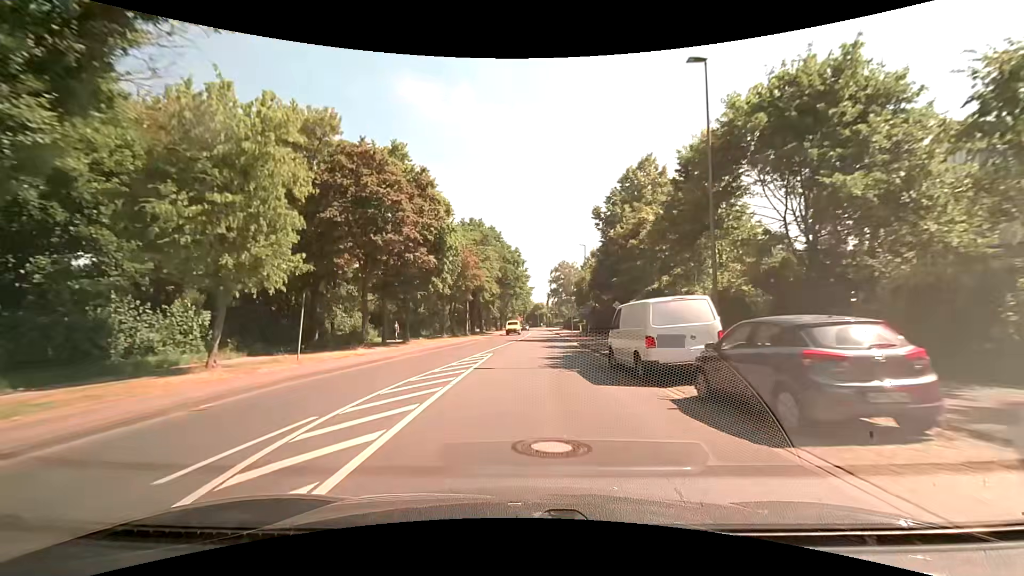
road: tertiary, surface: asphalt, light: Day
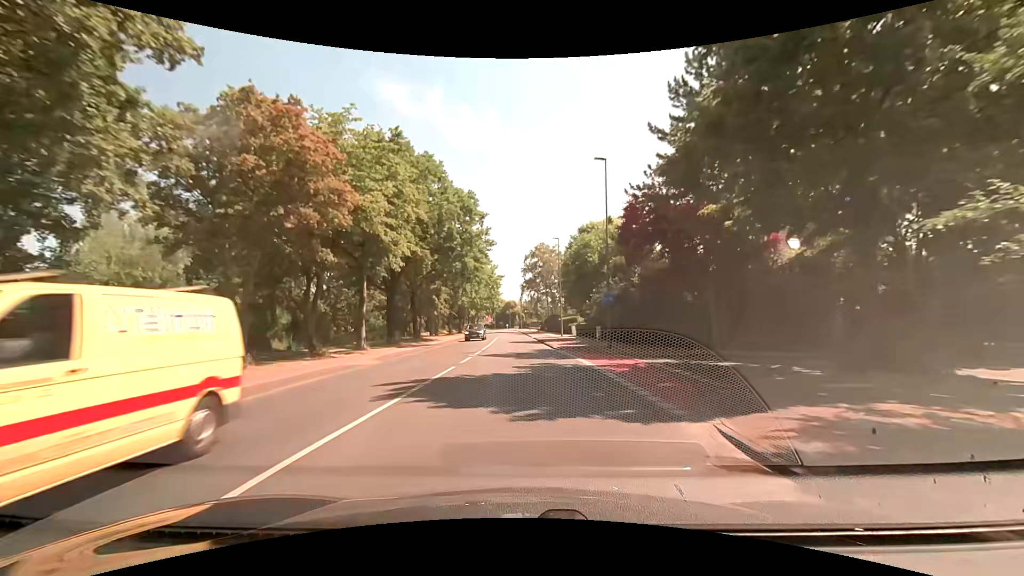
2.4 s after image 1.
(+0.7, +30.3) m; +3°
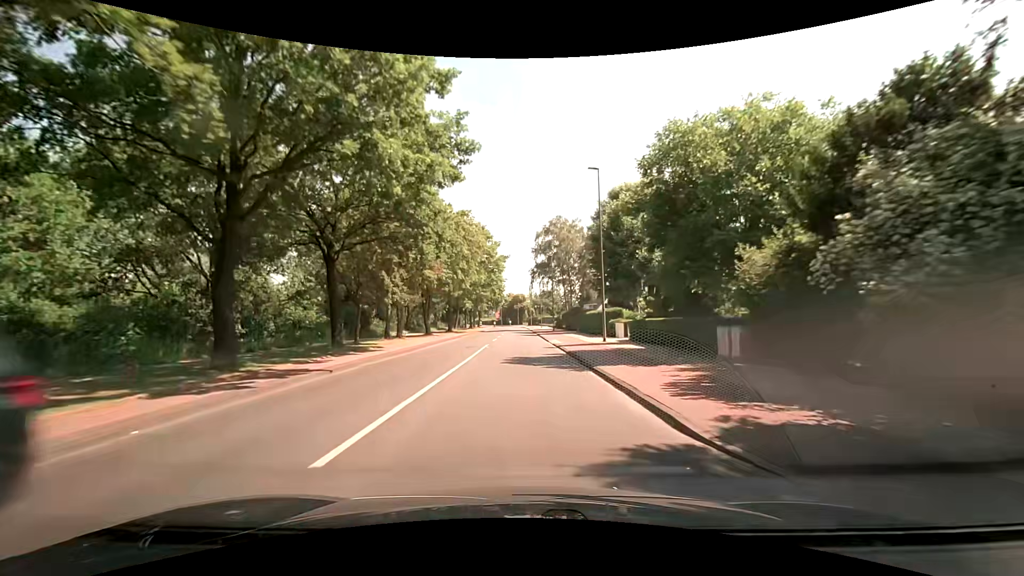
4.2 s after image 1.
(-0.1, +22.9) m; -1°
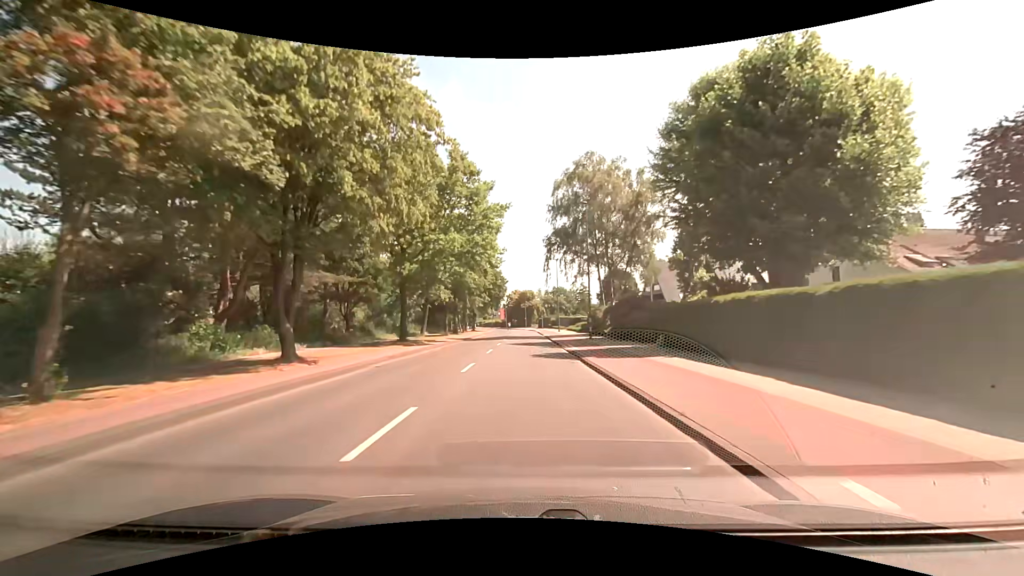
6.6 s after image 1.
(-0.5, +30.7) m; -1°
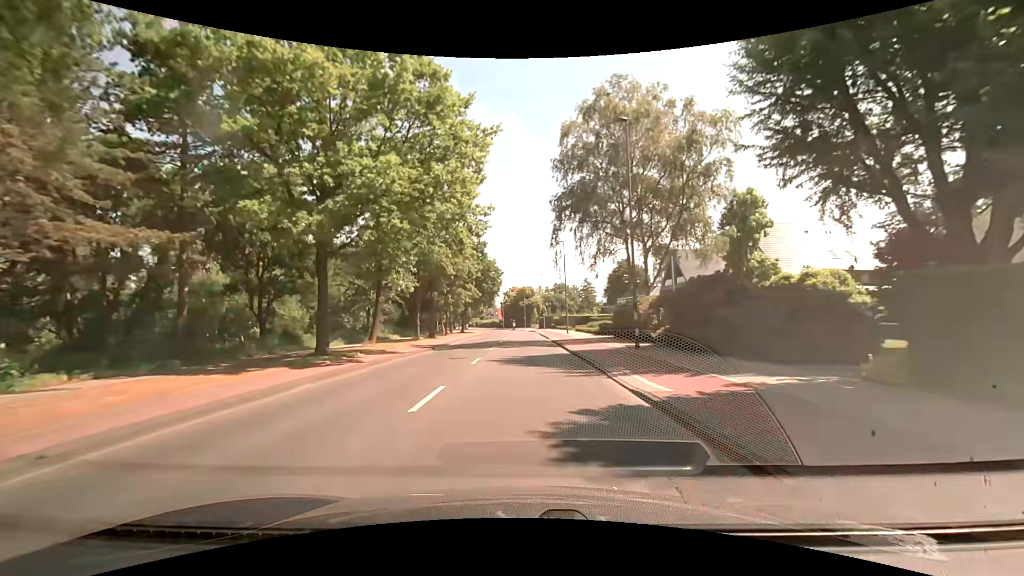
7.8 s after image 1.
(-0.1, +15.4) m; 0°
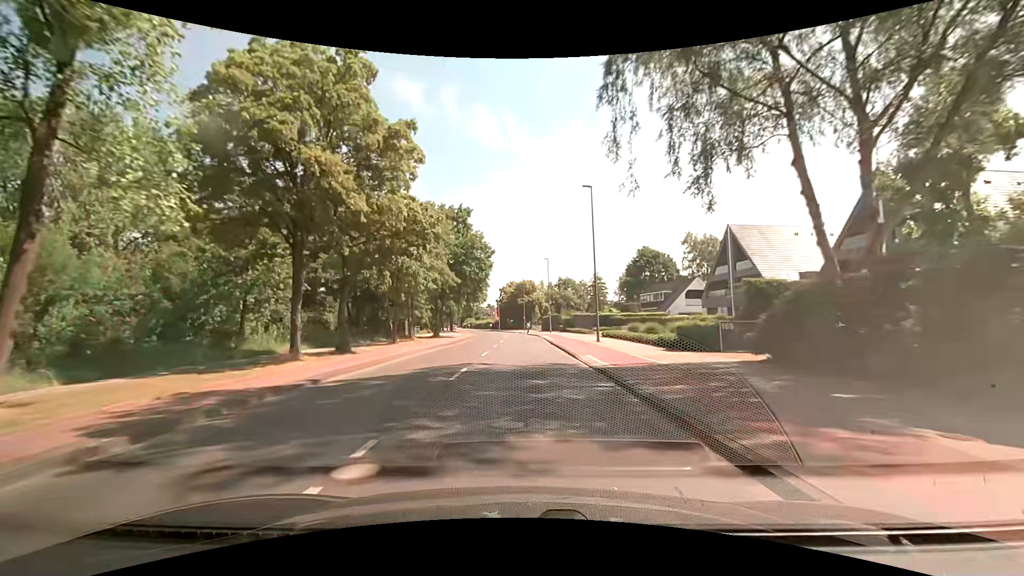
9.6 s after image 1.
(-0.1, +23.2) m; -1°
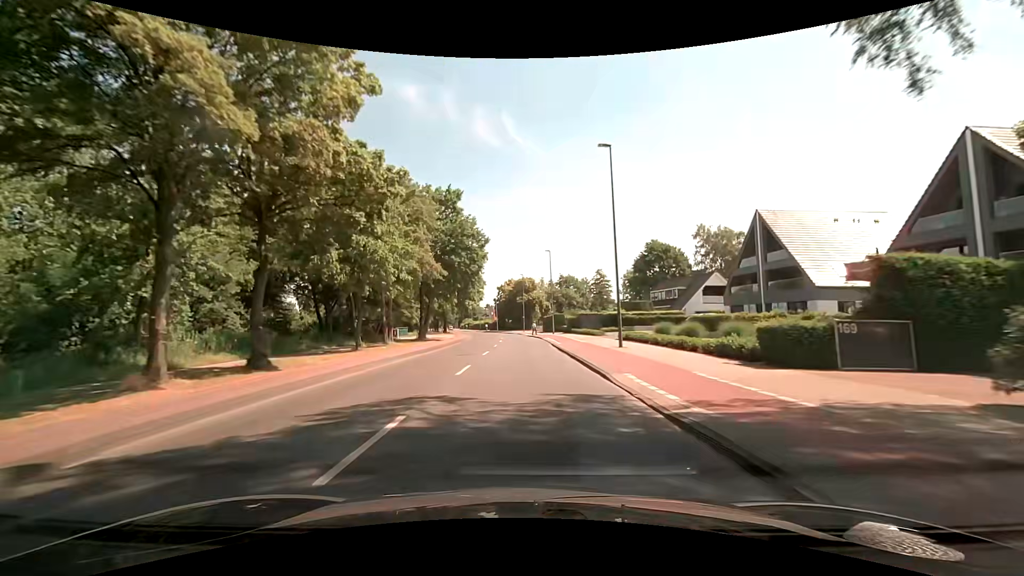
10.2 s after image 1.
(+0.1, +7.7) m; +1°
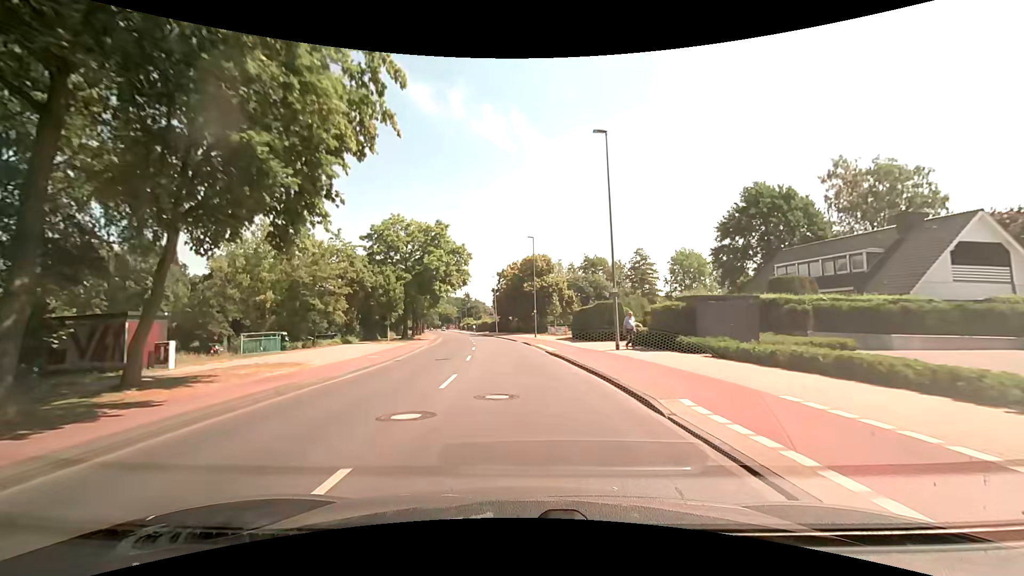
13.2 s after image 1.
(-0.4, +38.7) m; -1°
(0, +10) (-1, +20) (-1, +30) (-2, +40) (-4, +50) (-5, +60) (-7, +70) (-8, +79) (-10, +89) (-12, +99) m
